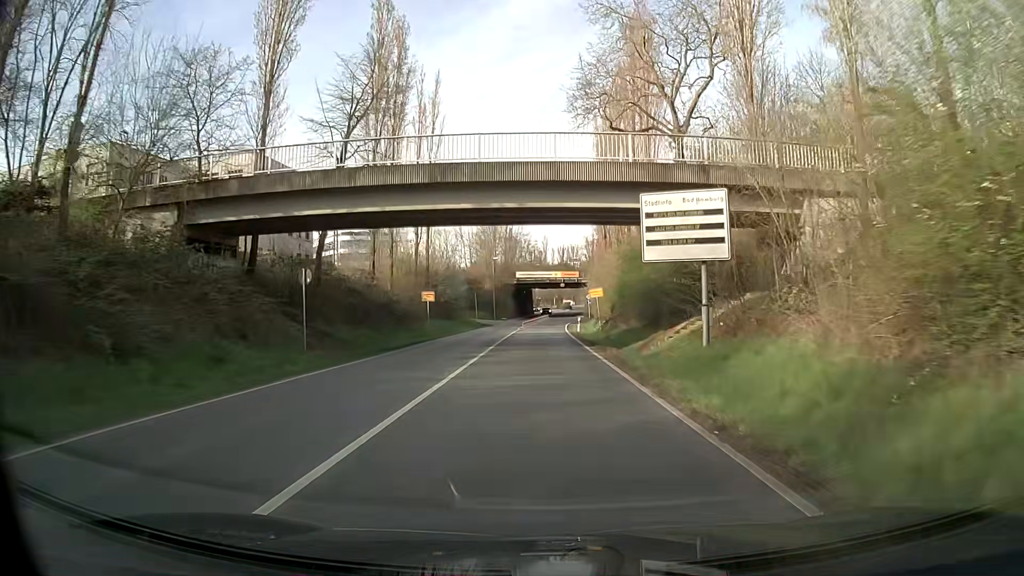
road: tertiary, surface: asphalt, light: Day
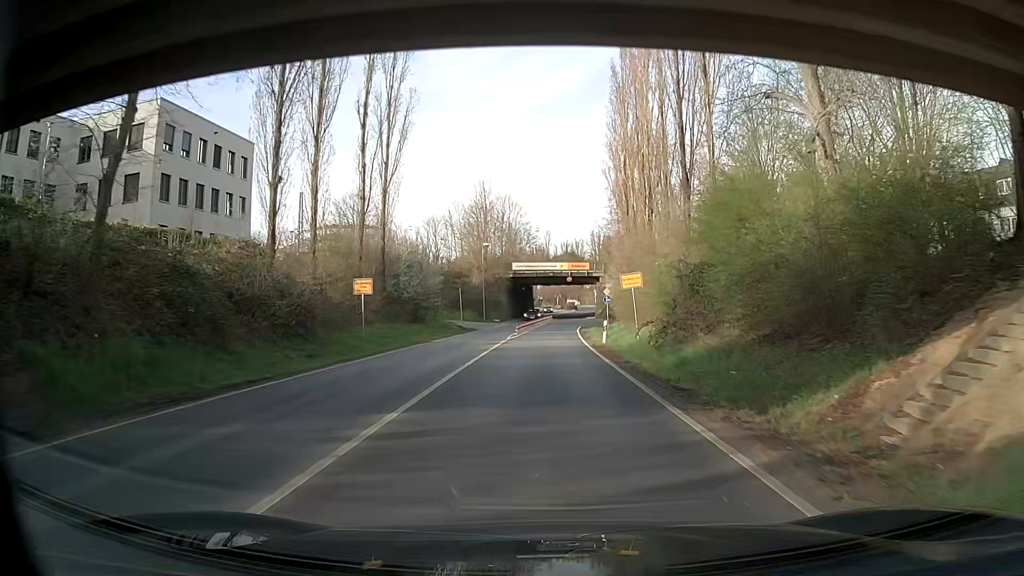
(-0.2, +18.2) m; -1°
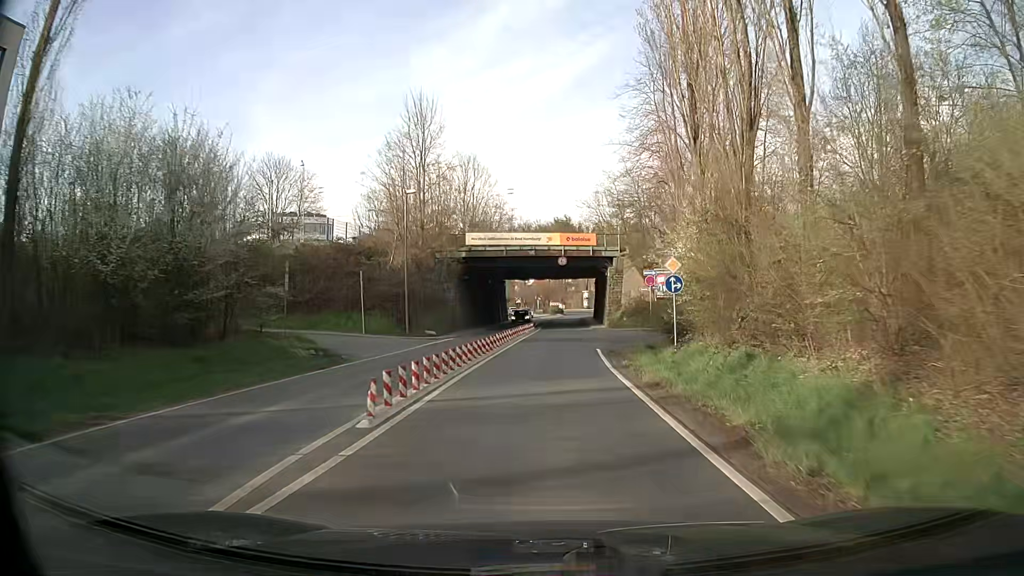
(+0.3, +32.5) m; +2°
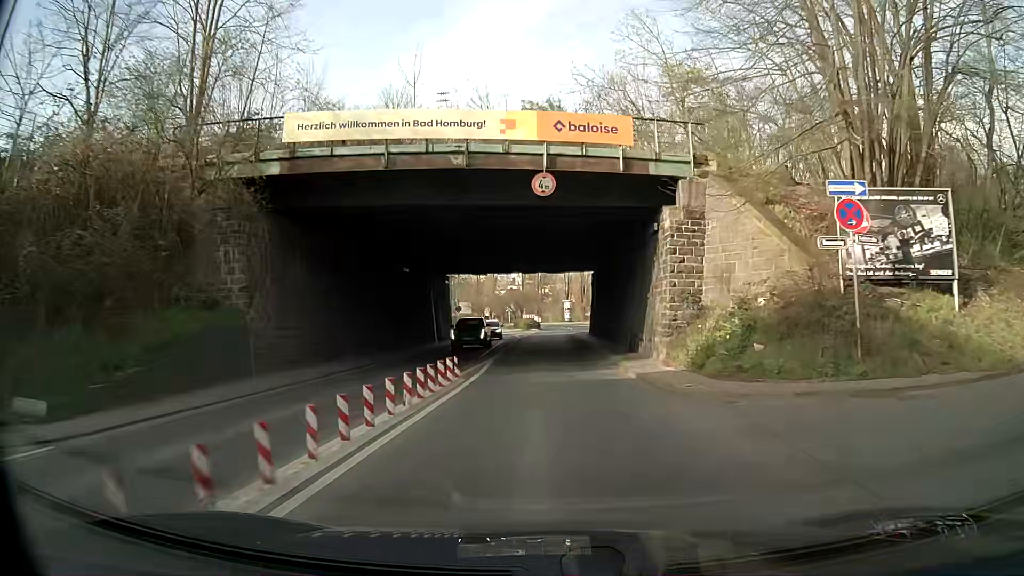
(+0.4, +30.2) m; +2°
